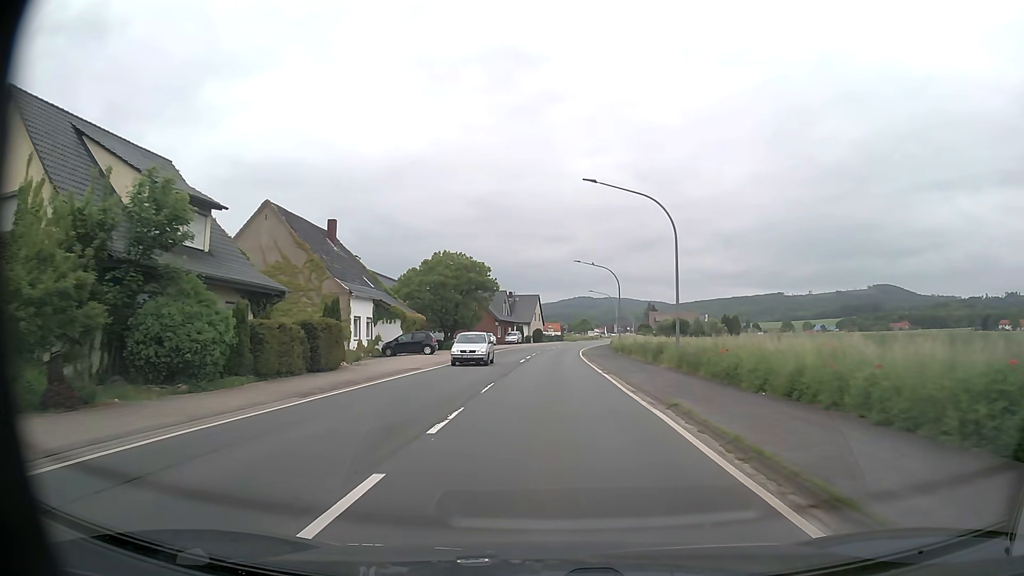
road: primary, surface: asphalt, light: Day
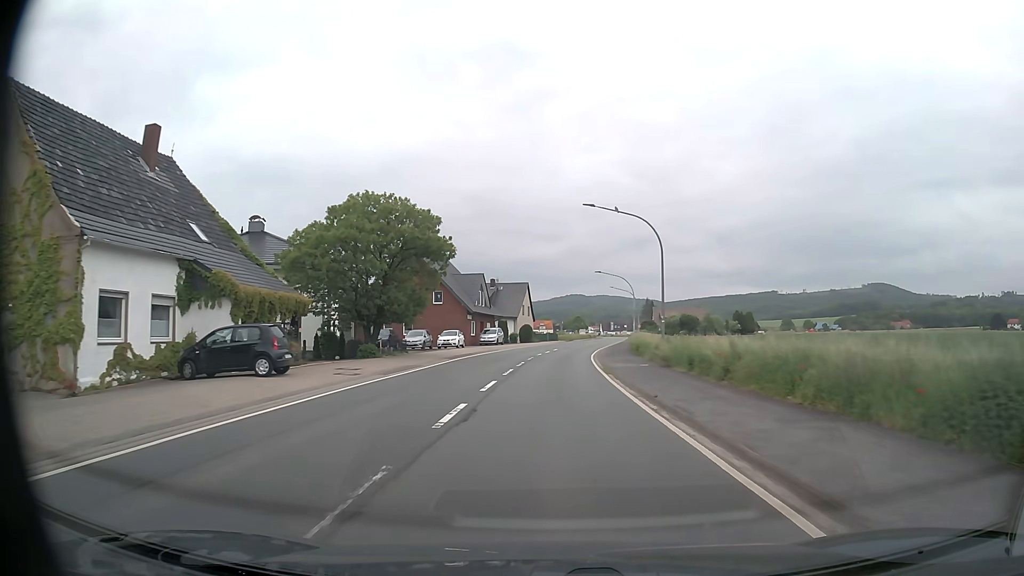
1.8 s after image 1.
(+0.2, +24.2) m; +1°
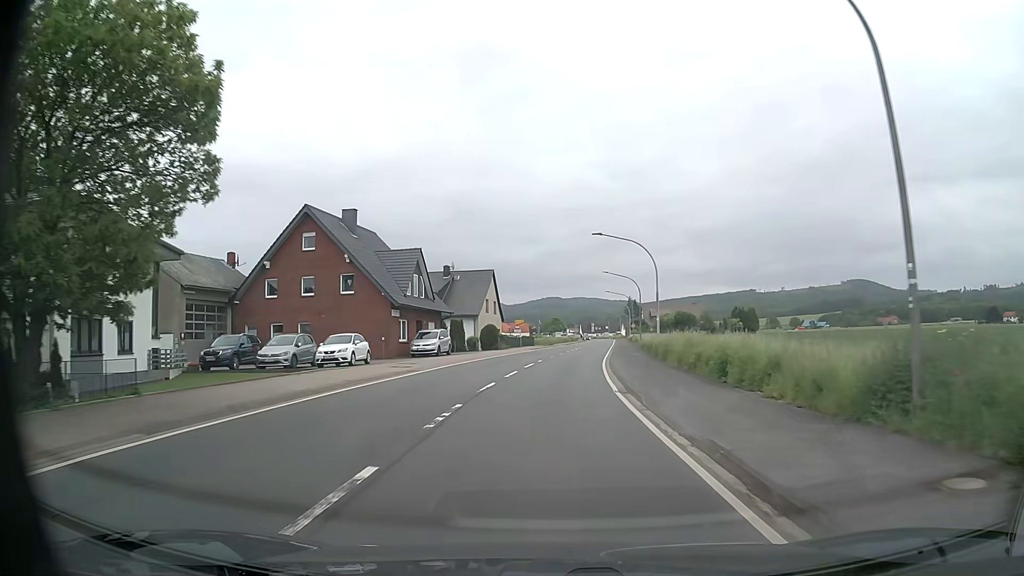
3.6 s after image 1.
(+0.4, +24.2) m; +2°
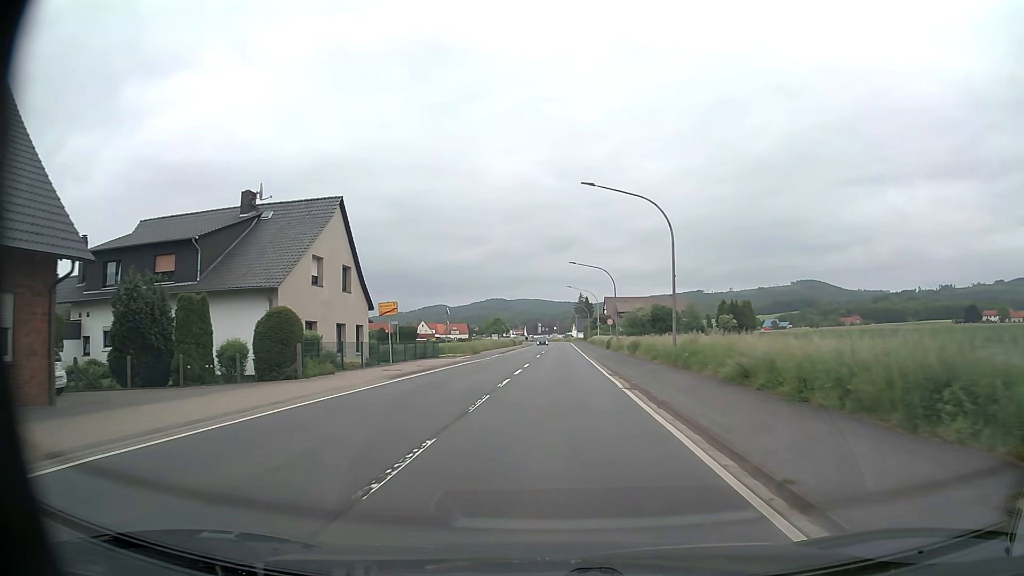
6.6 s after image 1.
(+1.8, +40.3) m; +5°
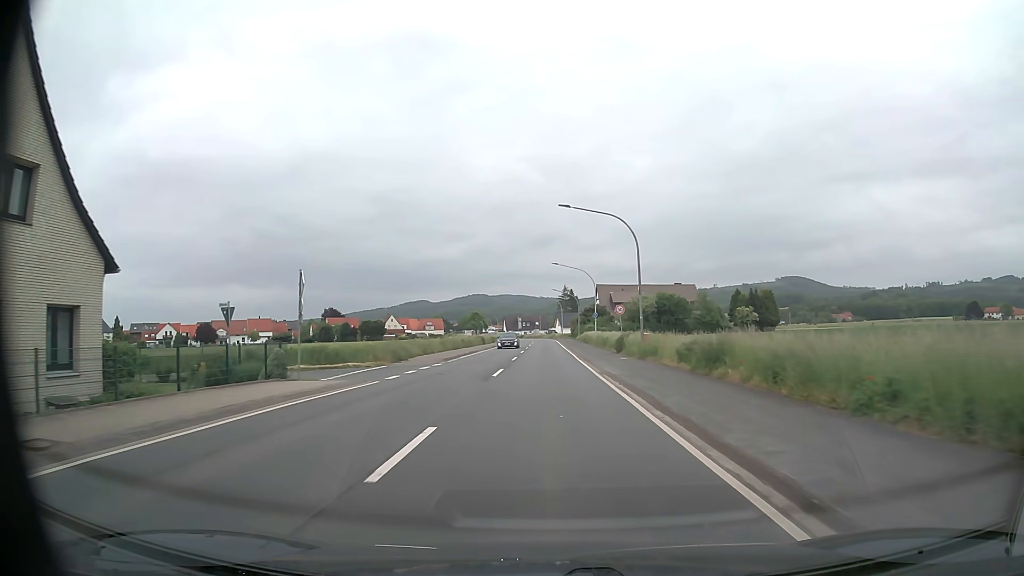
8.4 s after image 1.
(+0.4, +24.2) m; +2°
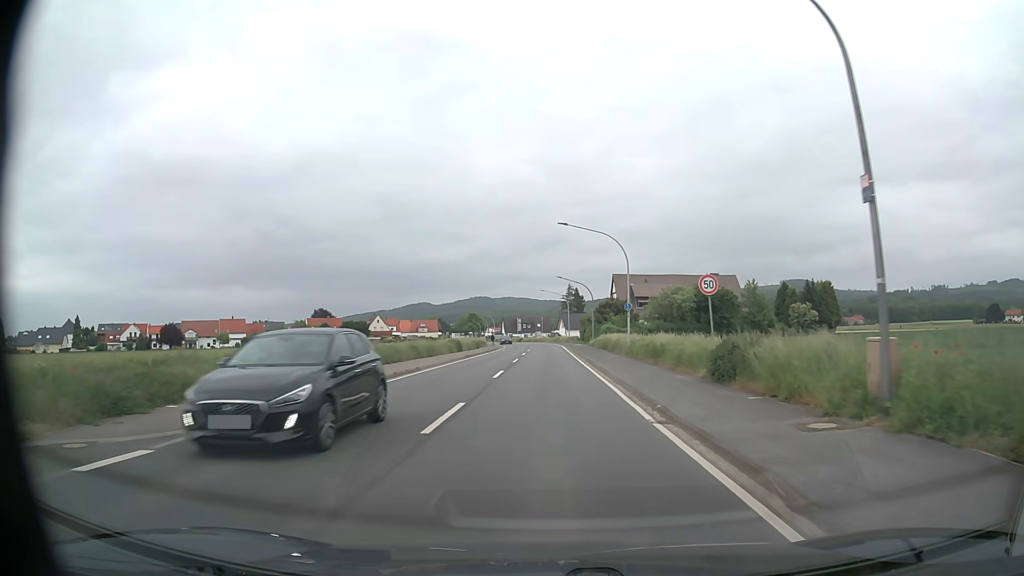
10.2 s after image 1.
(-0.1, +24.2) m; -1°
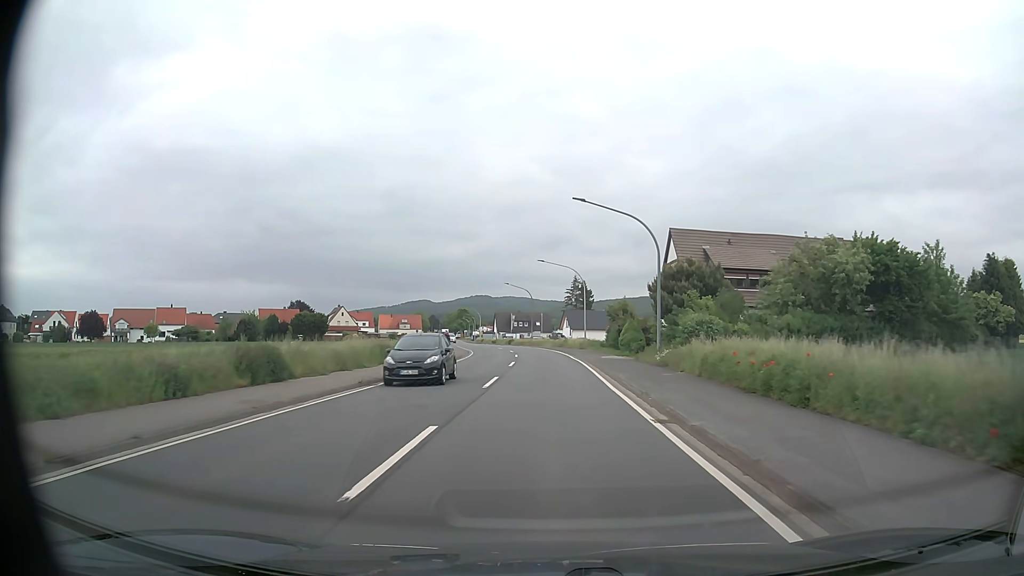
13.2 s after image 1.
(0.0, +40.3) m; 0°
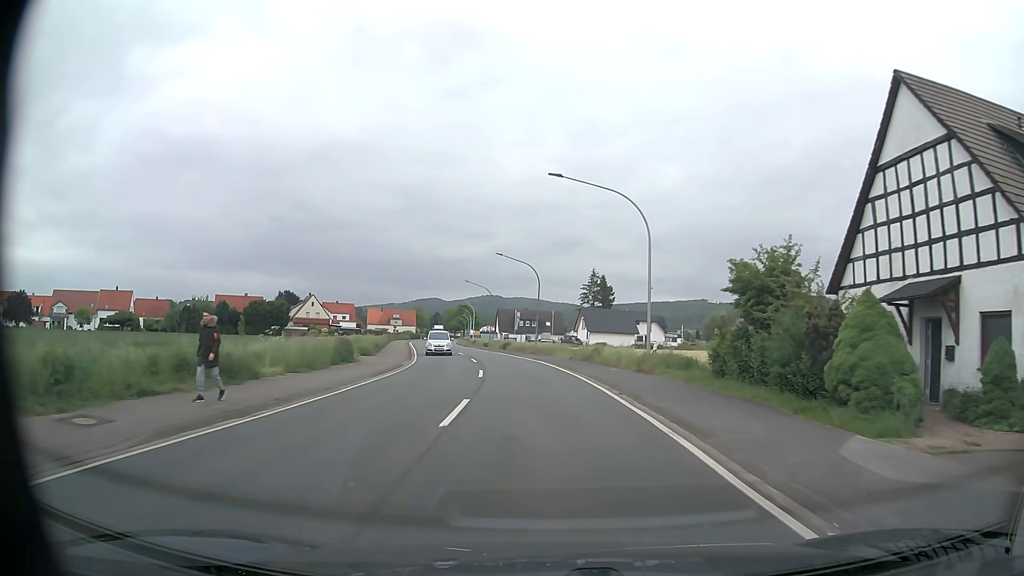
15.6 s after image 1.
(-0.2, +32.3) m; -1°
(0, +10) (-1, +20) (-2, +30) (-3, +40) (-5, +50) (-7, +60) (-9, +69) (-11, +79) (-13, +89) (-14, +99) m
